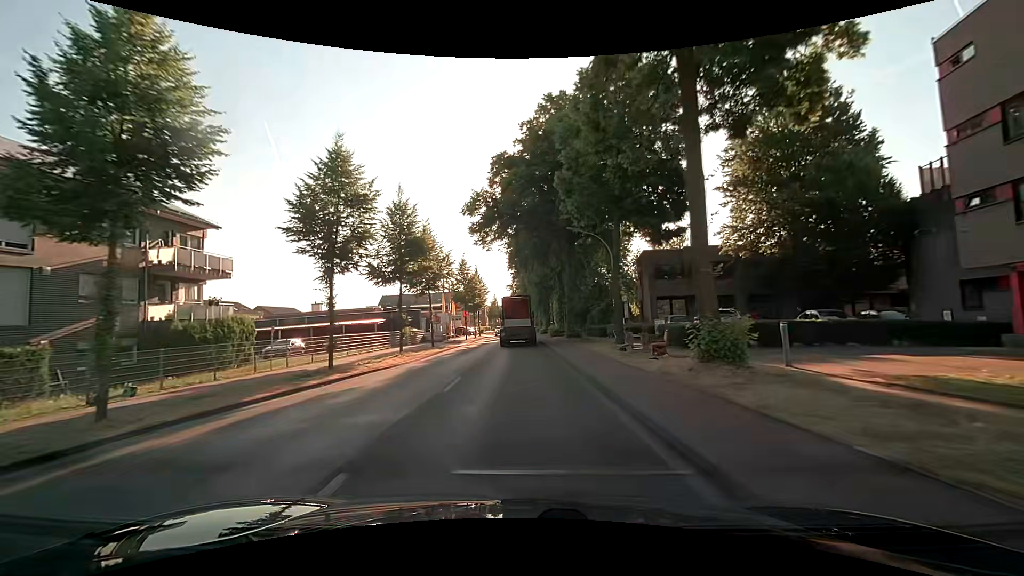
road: secondary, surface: asphalt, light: Day
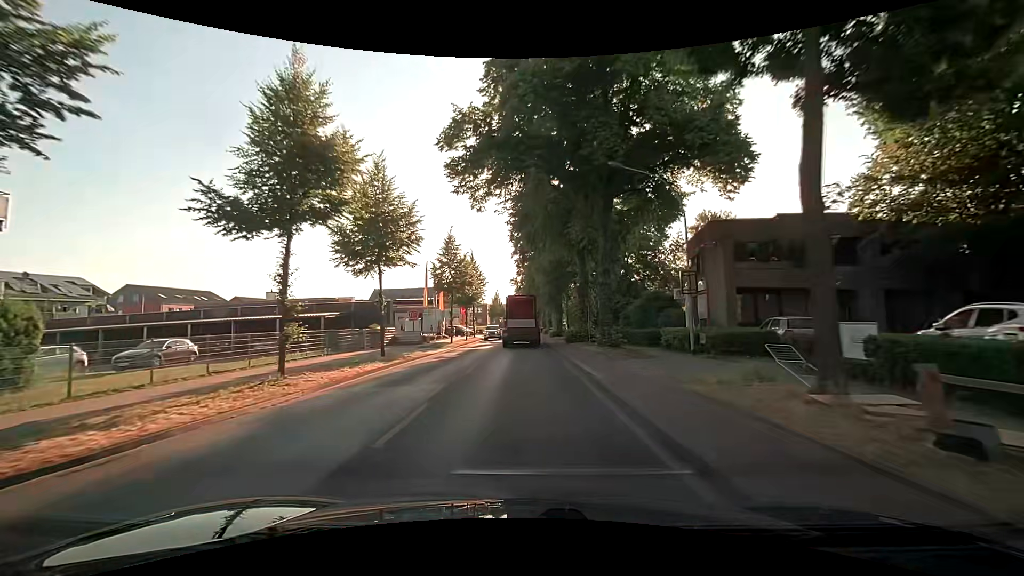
(-0.3, +14.2) m; -2°
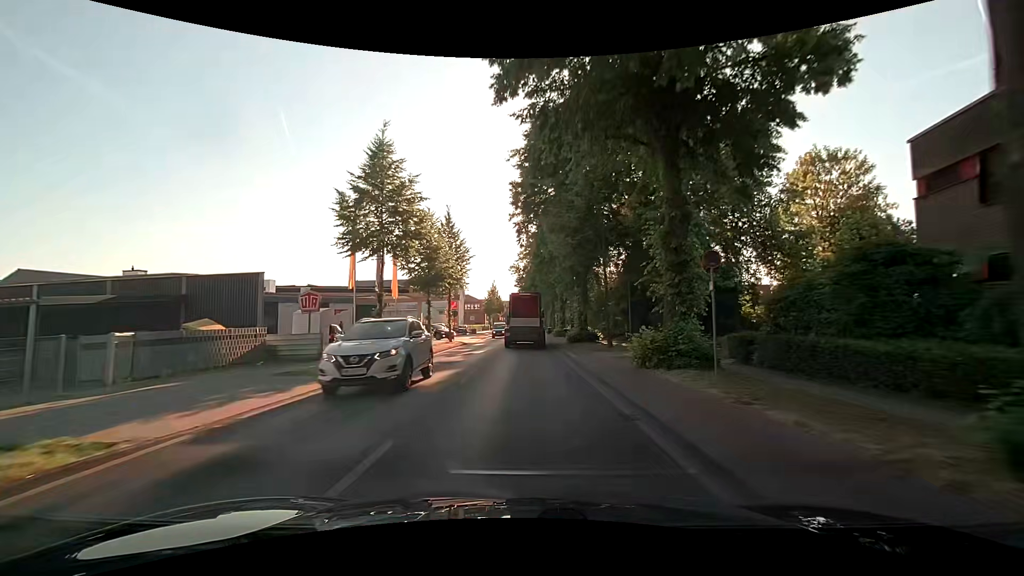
(0.0, +21.0) m; 0°
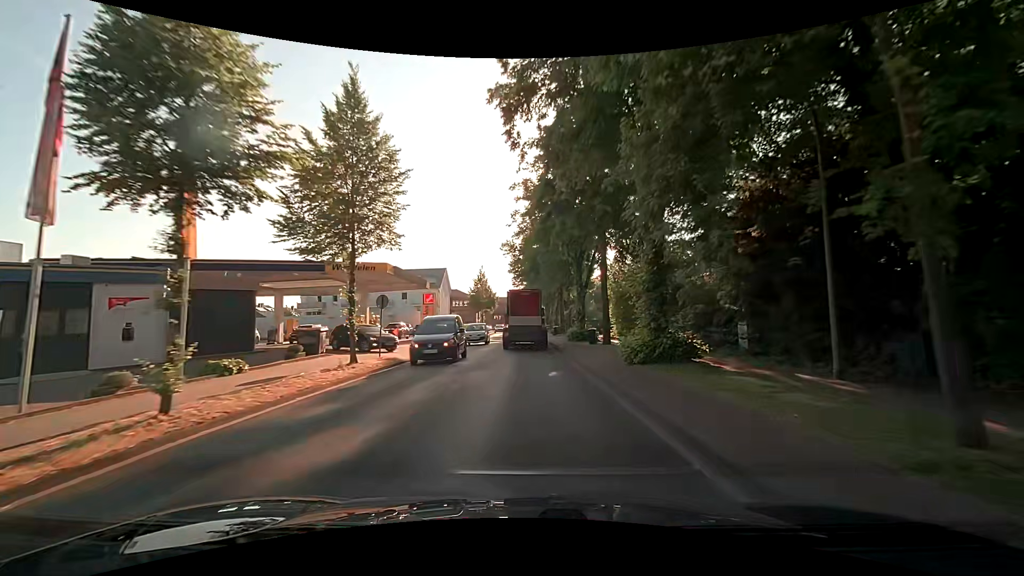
(+0.2, +21.1) m; +1°
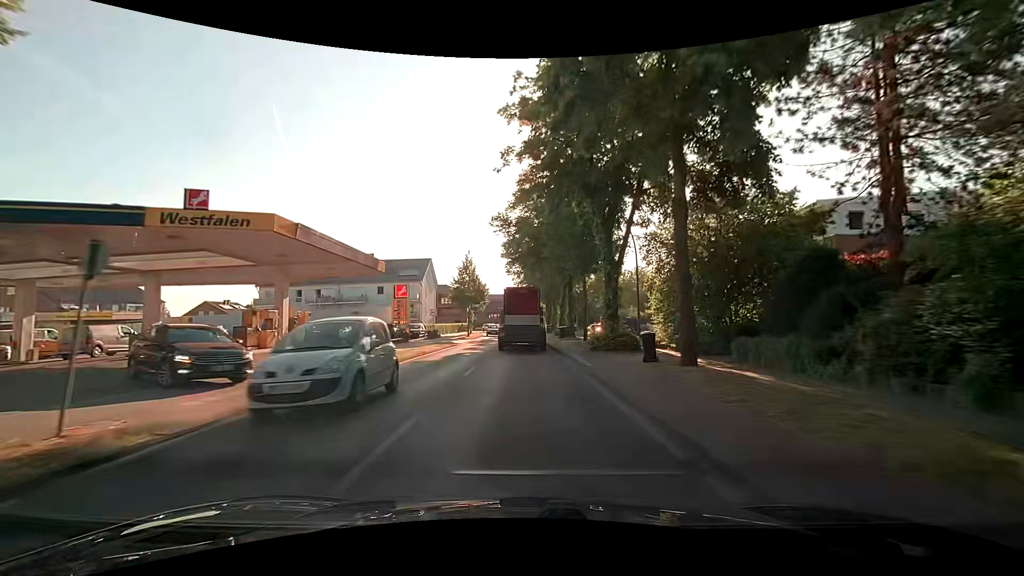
(0.0, +14.2) m; 0°
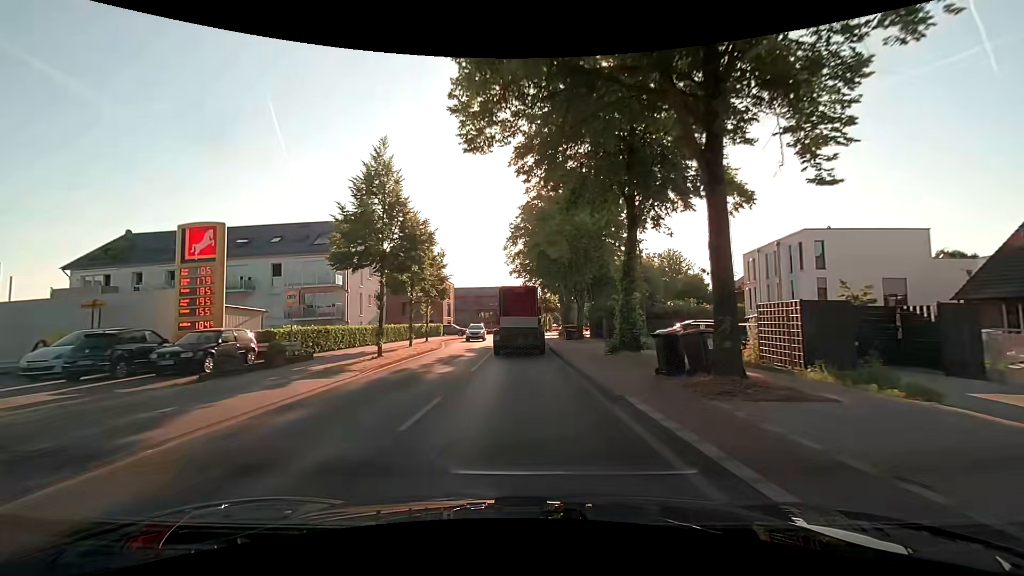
(-0.2, +33.9) m; -1°
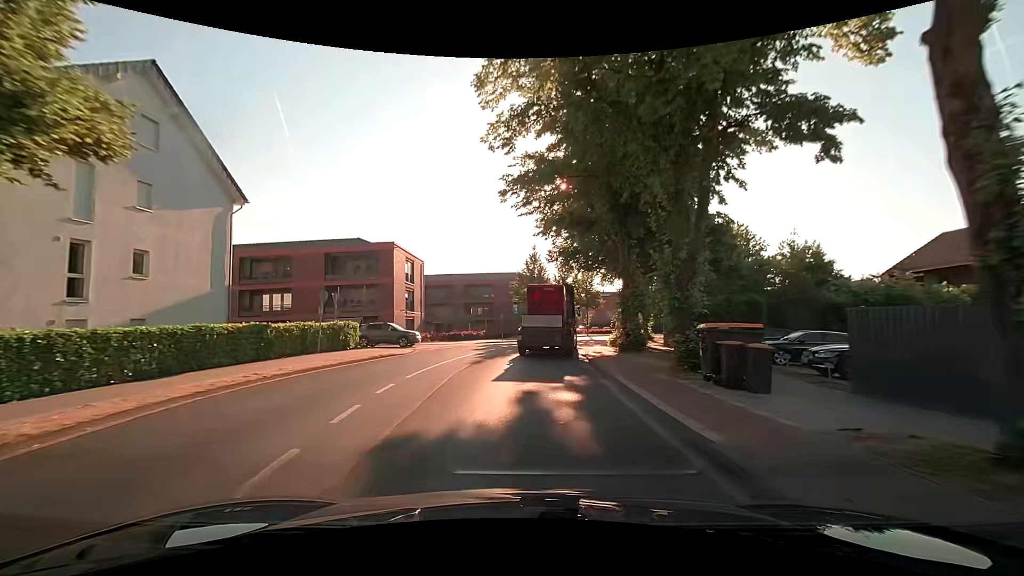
(+0.1, +33.2) m; 0°
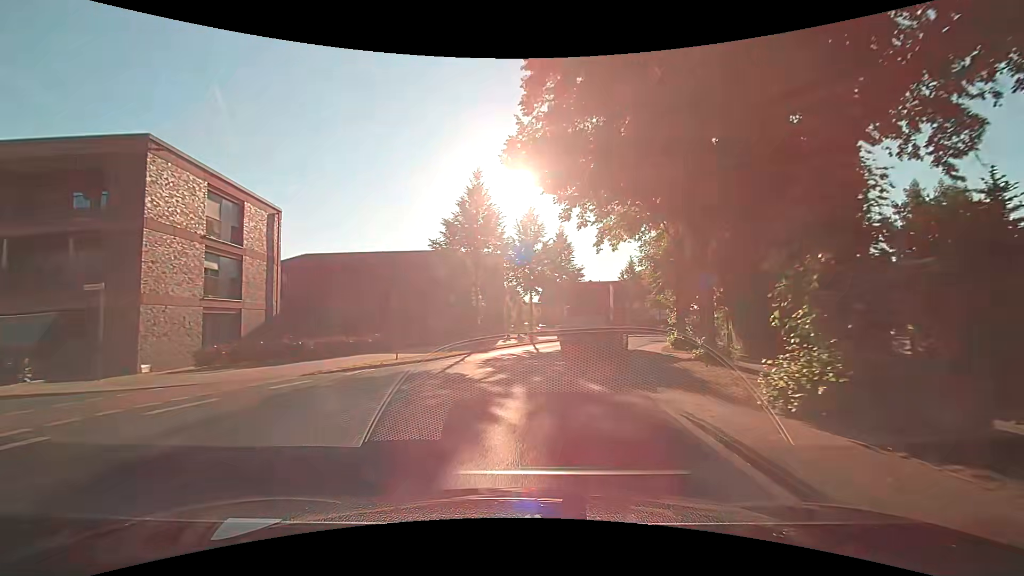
(+0.8, +25.4) m; +5°
(0, +10) (+2, +20) (+4, +30) (+7, +39) (+11, +48) (+16, +57) (+22, +65) (+28, +73) (+35, +81) (+41, +88) m
